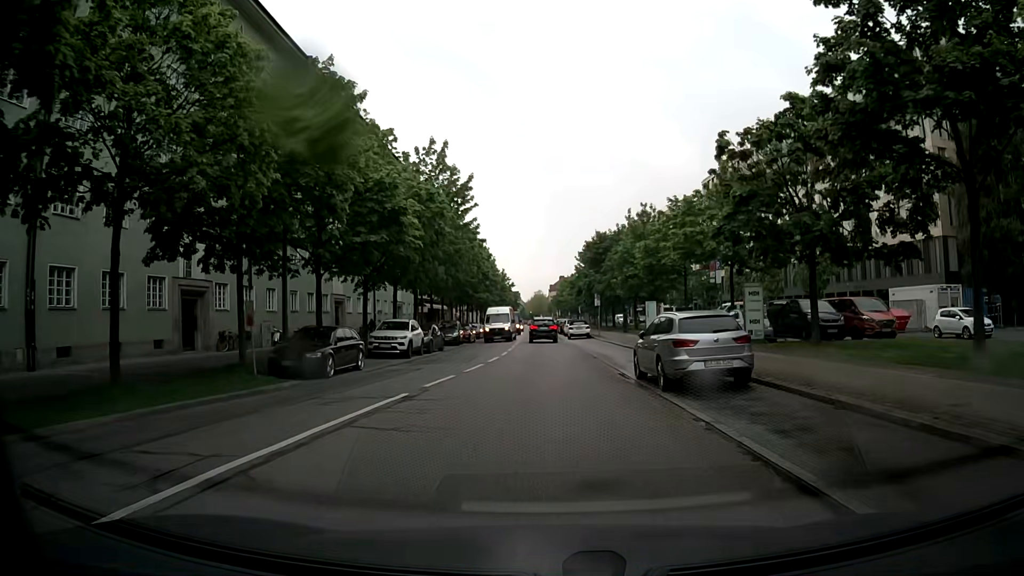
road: tertiary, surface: asphalt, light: Day
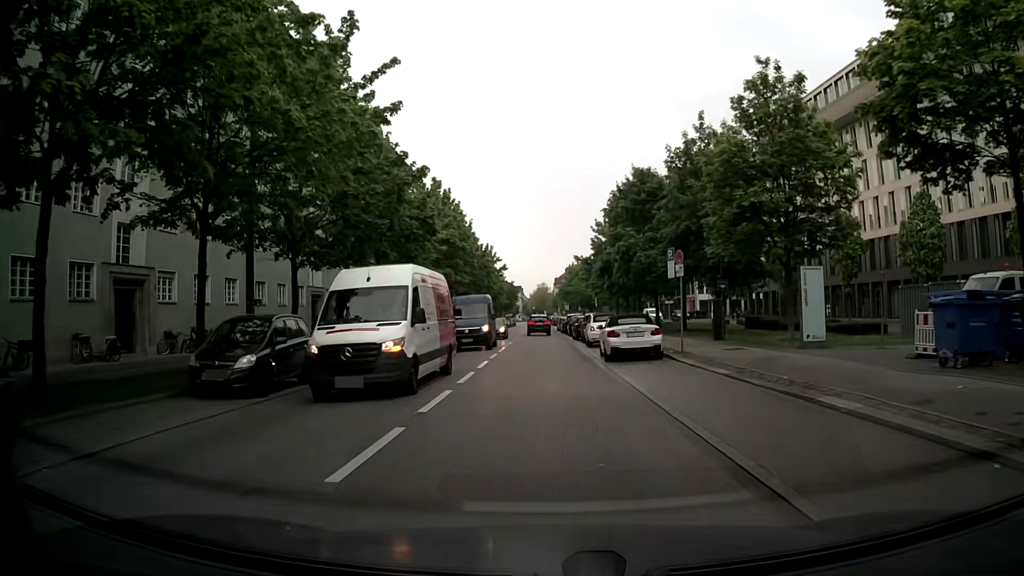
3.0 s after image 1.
(+0.1, +31.3) m; -1°
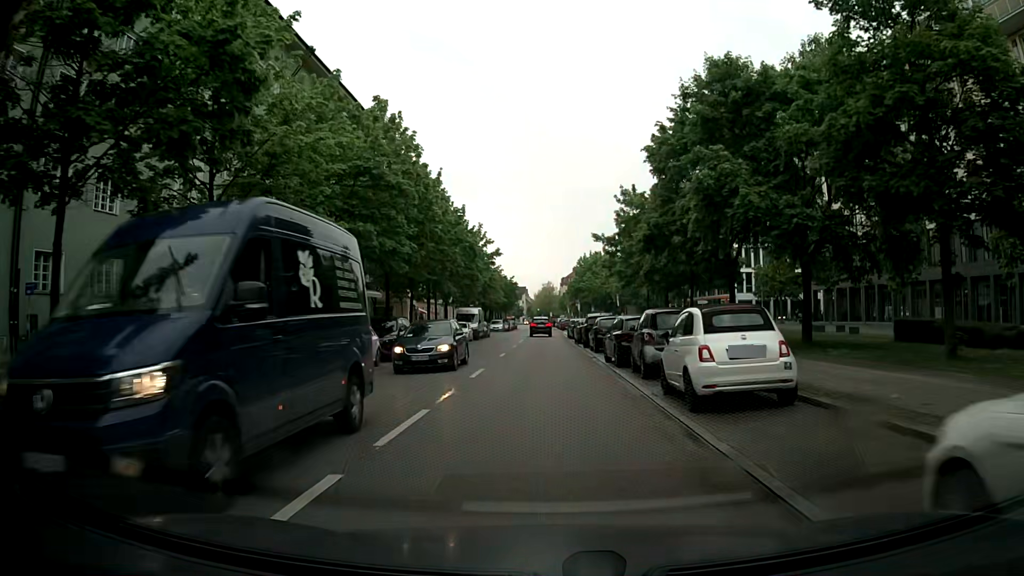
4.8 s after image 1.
(+0.1, +20.7) m; 0°
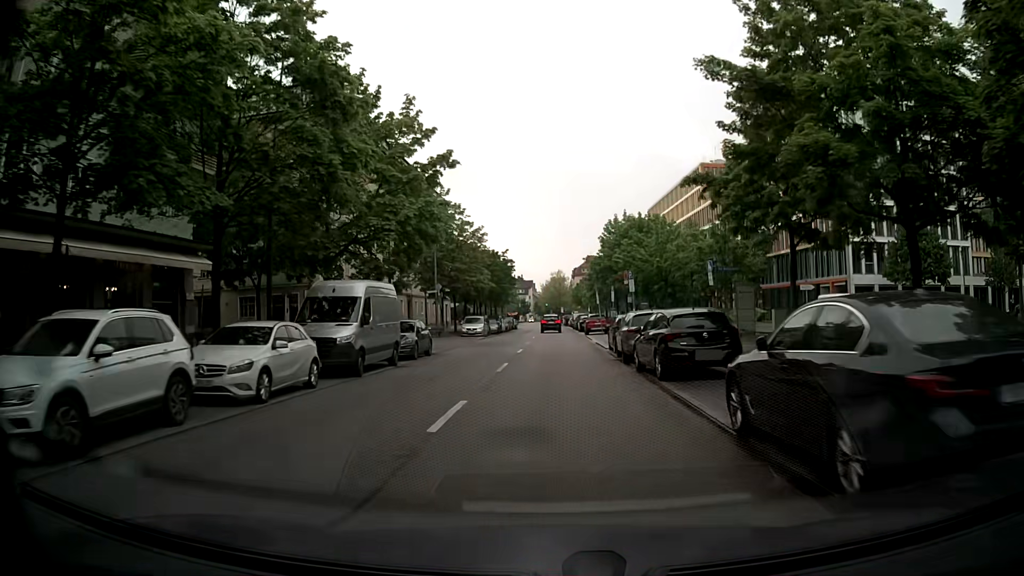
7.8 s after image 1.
(-0.4, +35.5) m; -2°
(0, +10) (0, +20) (+1, +30) (+1, +40) (+2, +50) (+2, +60) (+2, +70) (+2, +80) (+3, +90) (+3, +100) m
